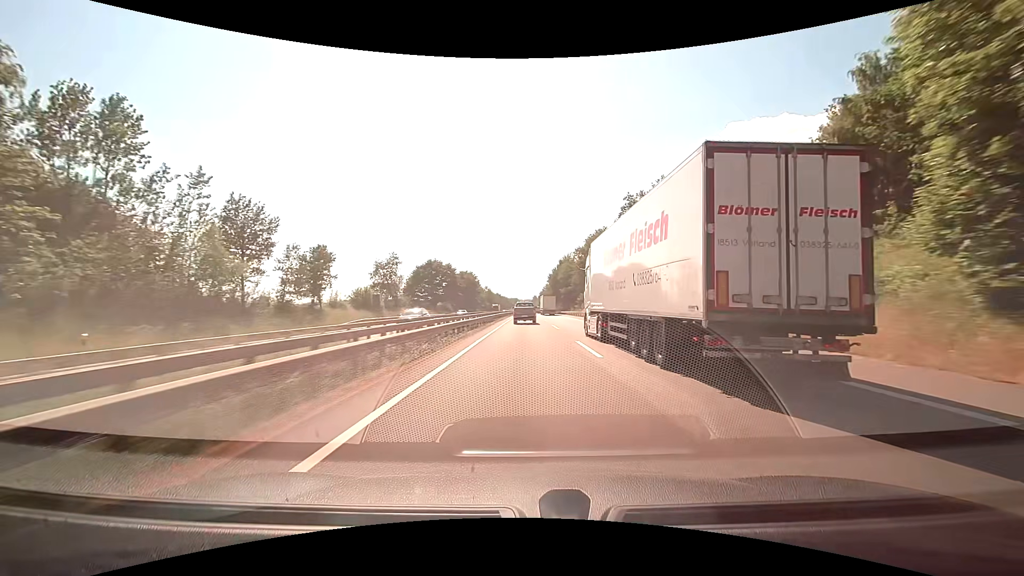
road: motorway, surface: asphalt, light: Day
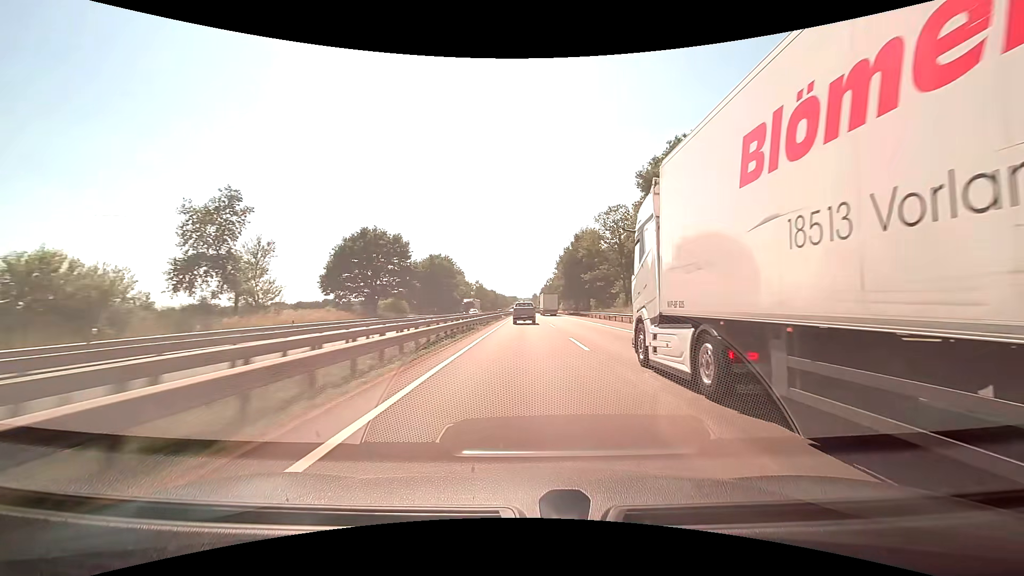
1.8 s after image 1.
(+0.1, +52.3) m; 0°
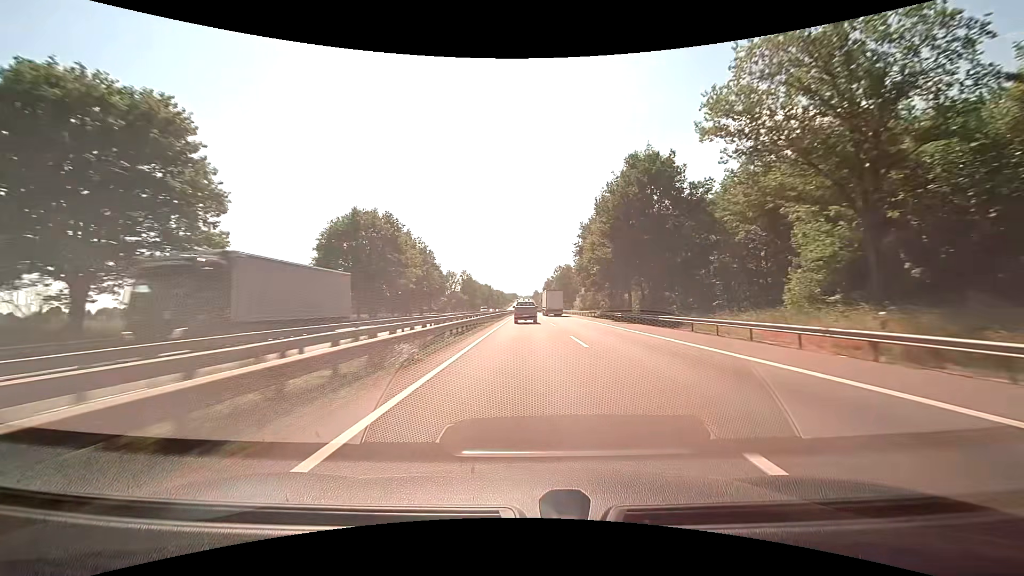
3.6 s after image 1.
(0.0, +53.6) m; 0°
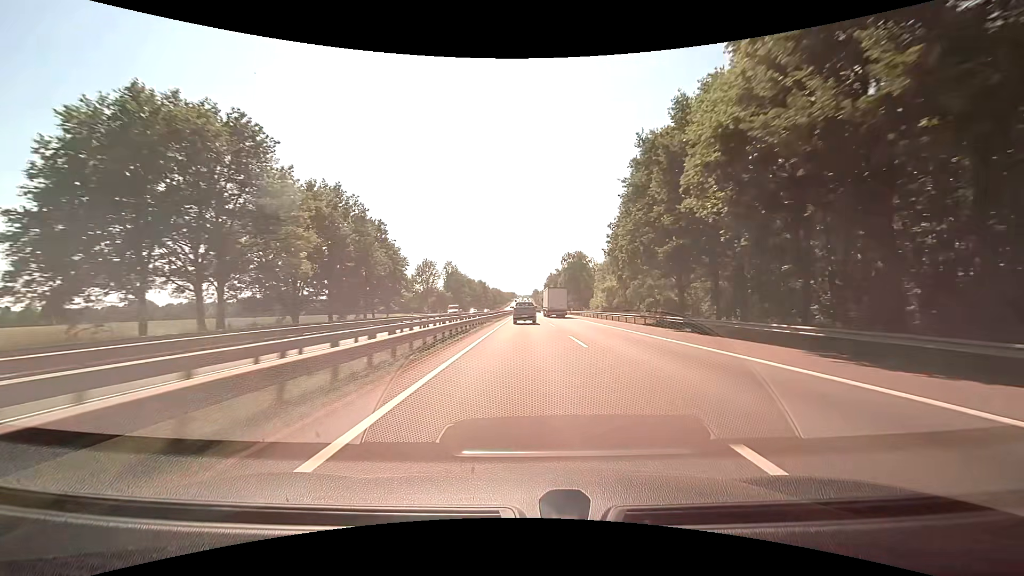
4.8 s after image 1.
(-0.2, +36.1) m; 0°
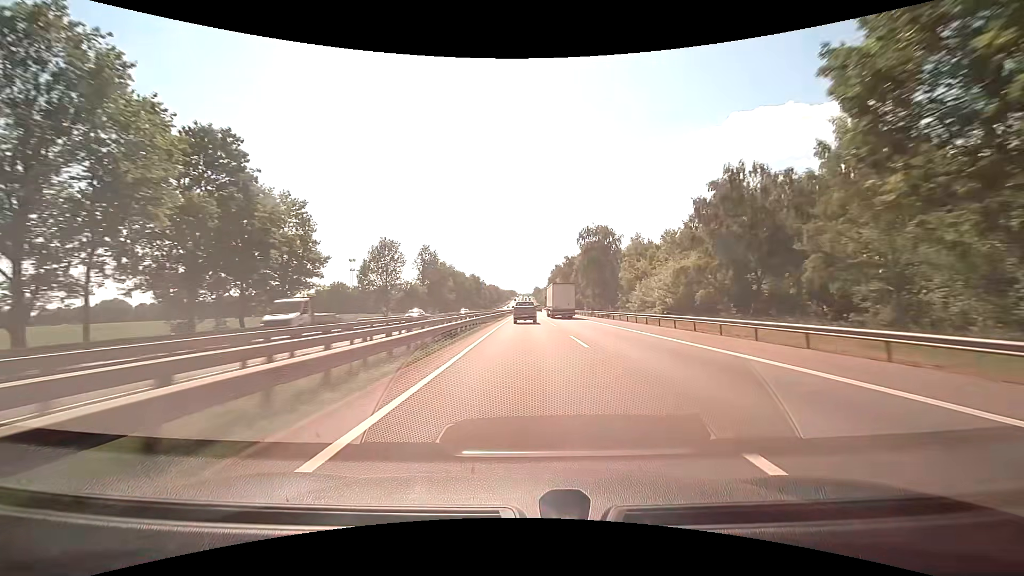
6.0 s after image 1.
(0.0, +36.6) m; 0°
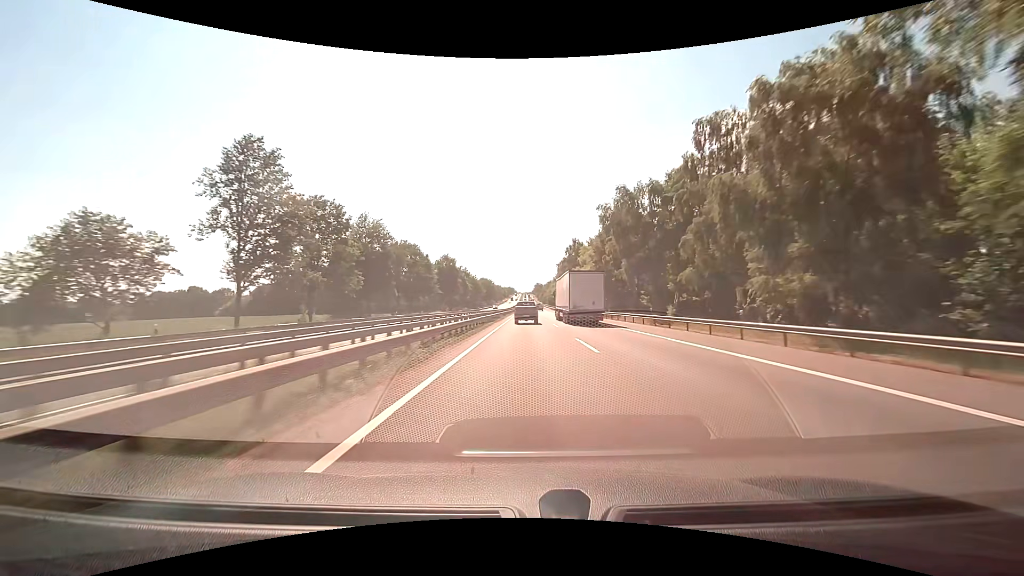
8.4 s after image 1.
(0.0, +74.6) m; 0°
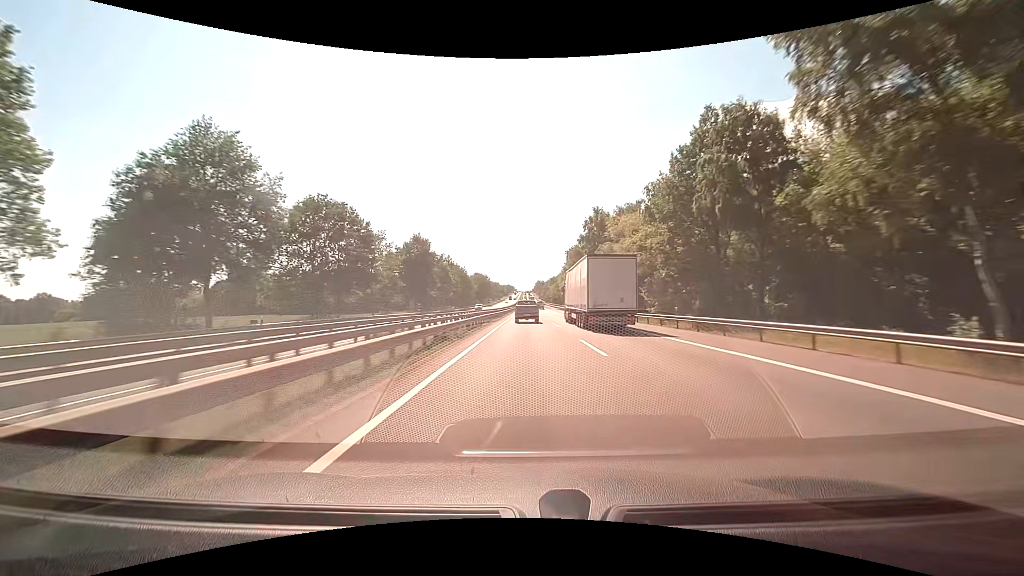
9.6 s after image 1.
(0.0, +37.9) m; 0°
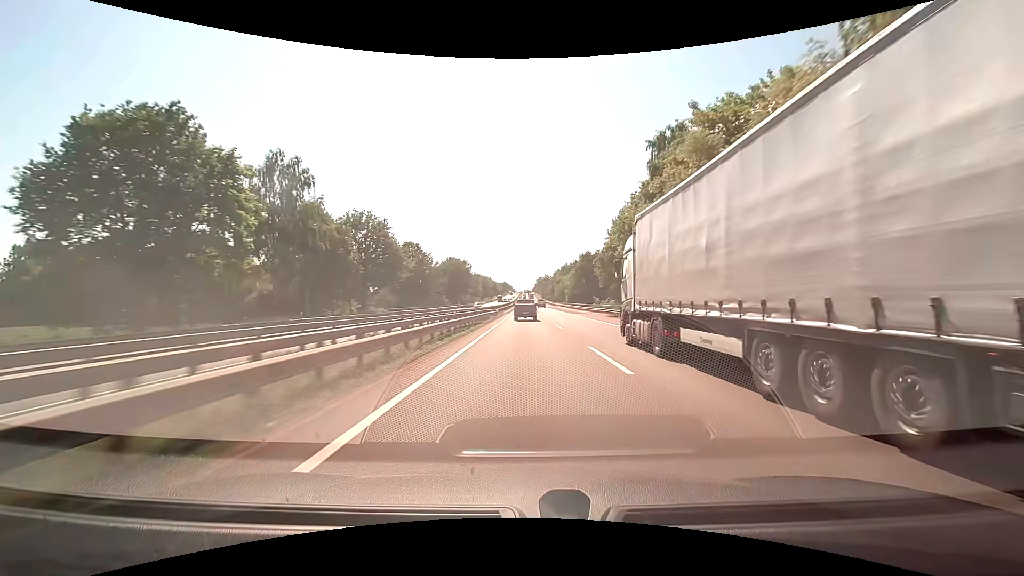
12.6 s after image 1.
(-0.1, +93.5) m; 0°
(0, +10) (0, +20) (0, +30) (0, +40) (0, +50) (0, +60) (0, +70) (0, +80) (0, +90) (0, +100) m
